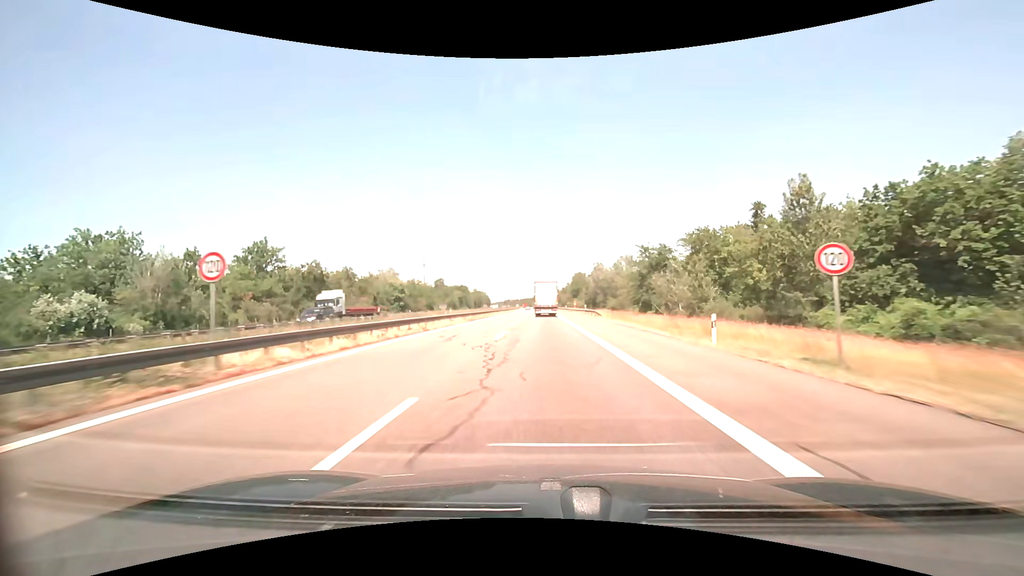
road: motorway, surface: asphalt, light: Day
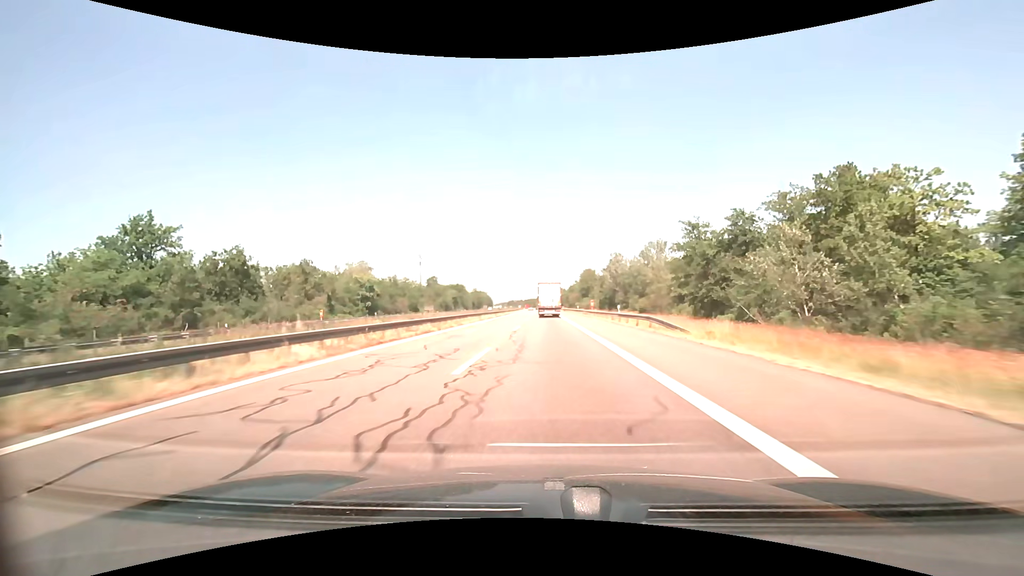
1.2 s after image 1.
(-0.1, +27.2) m; 0°
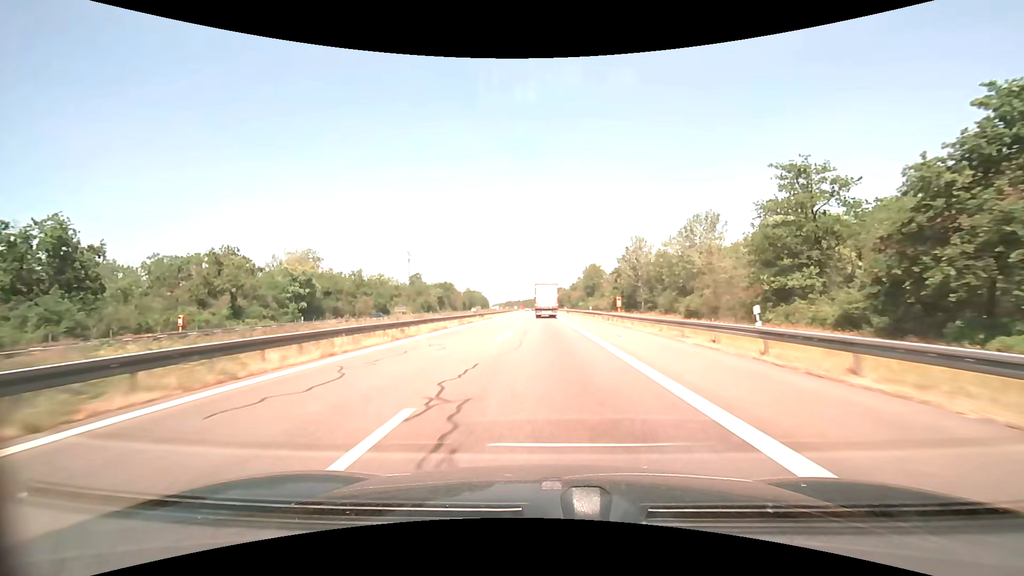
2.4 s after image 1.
(0.0, +27.3) m; 0°
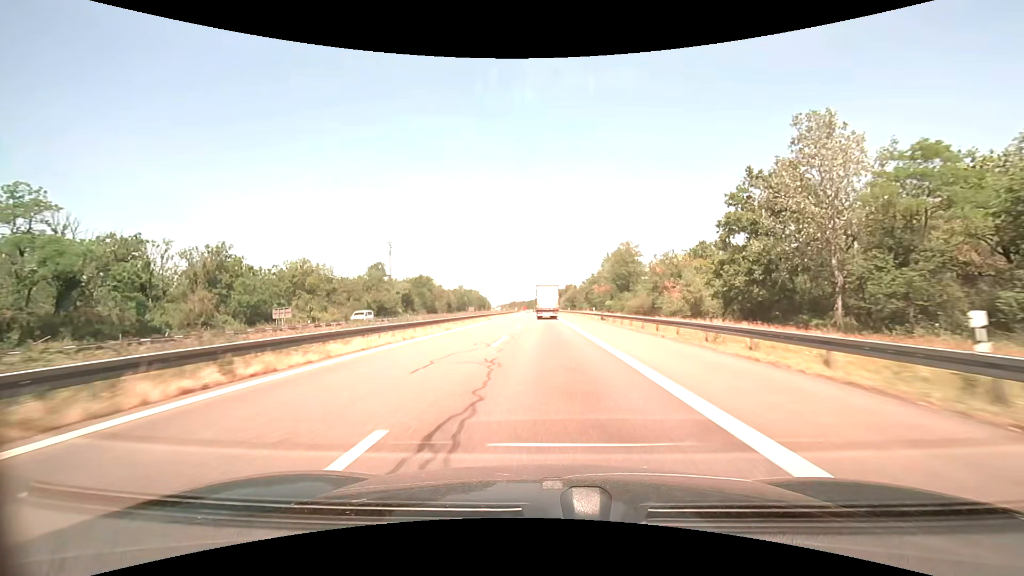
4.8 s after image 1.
(-0.2, +55.1) m; -1°
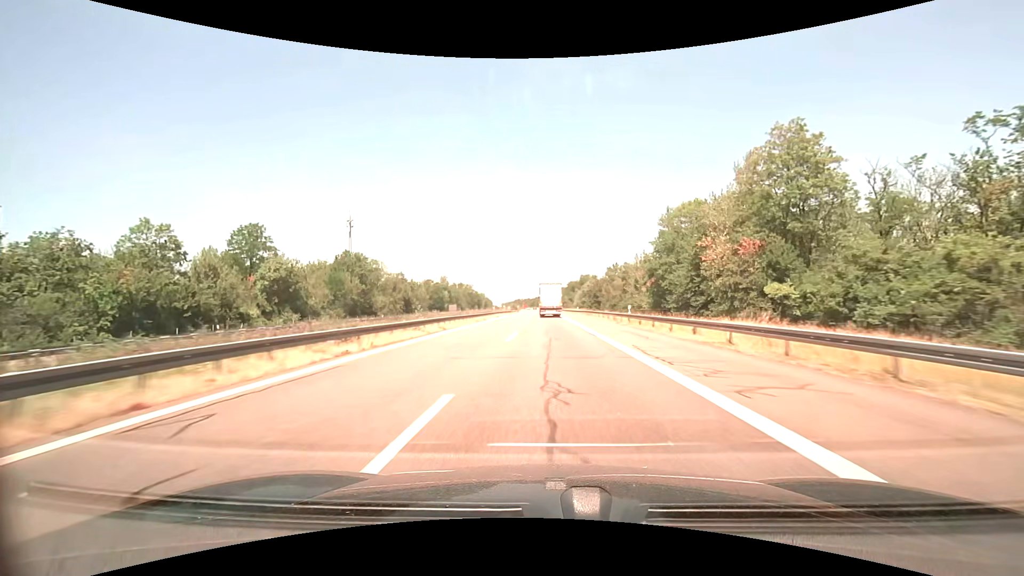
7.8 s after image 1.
(-0.7, +69.7) m; -1°
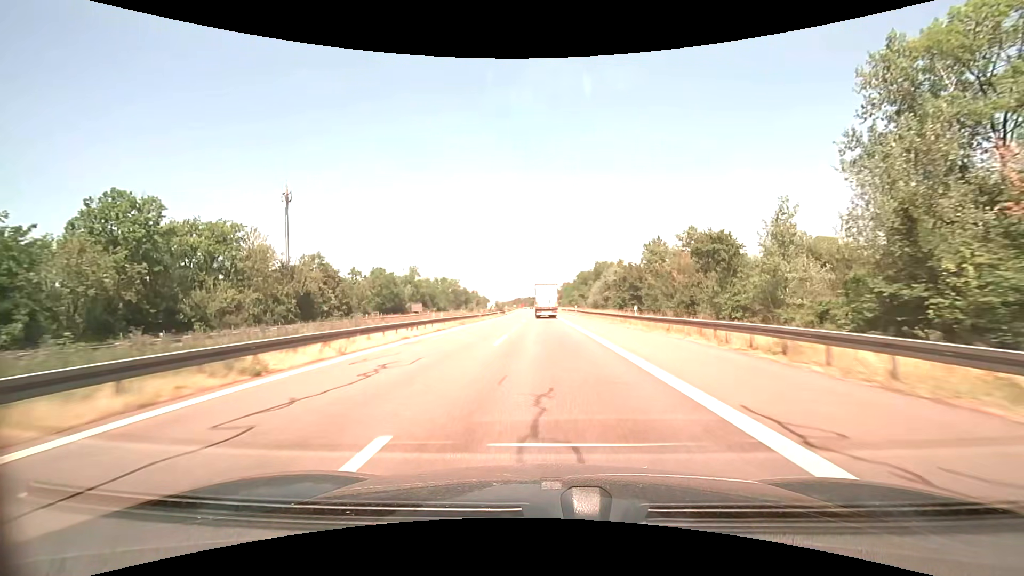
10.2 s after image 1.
(+0.1, +56.4) m; 0°
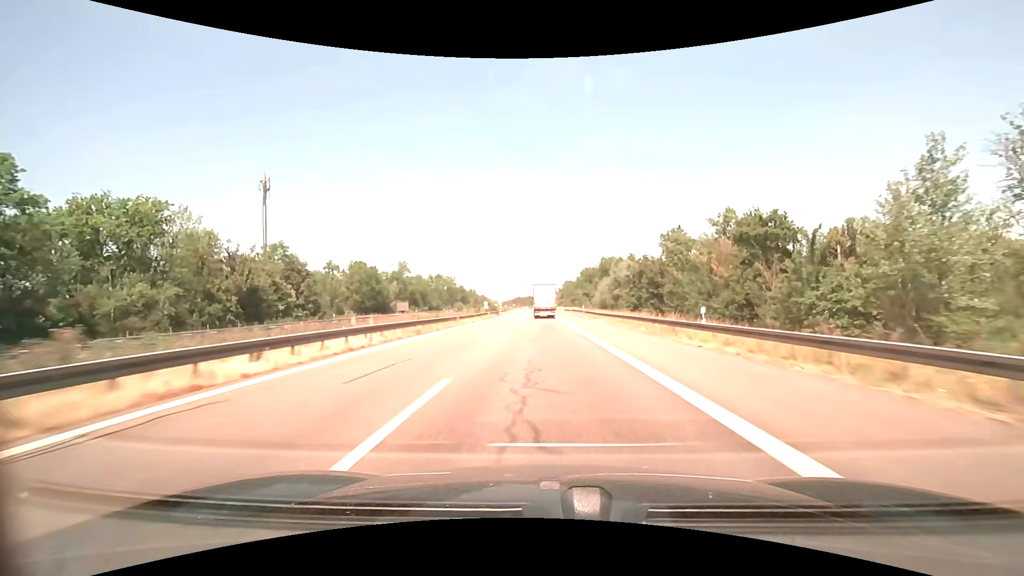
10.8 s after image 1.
(0.0, +14.1) m; 0°
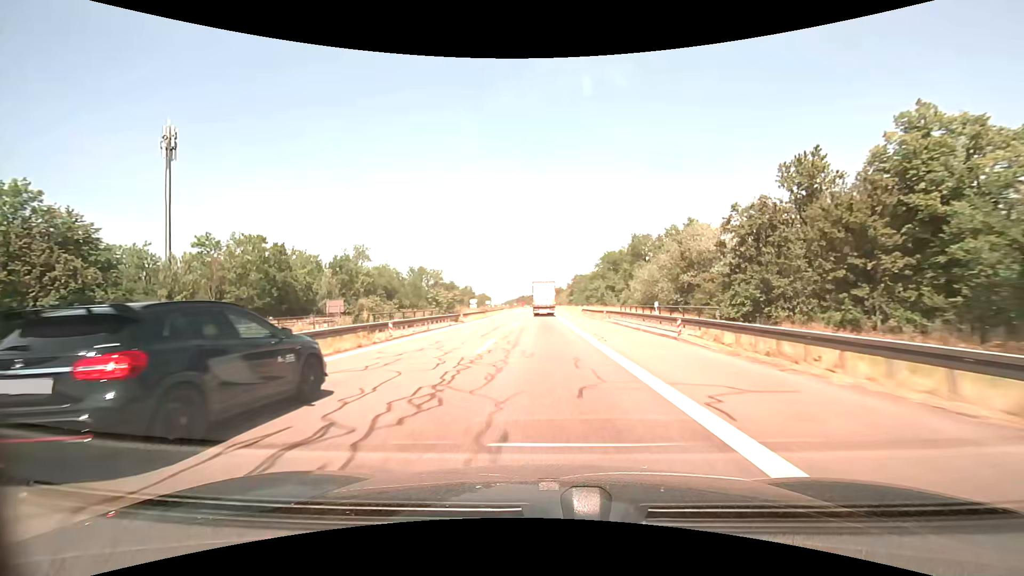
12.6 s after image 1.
(0.0, +42.2) m; 0°
(0, +10) (0, +20) (0, +30) (0, +40) (0, +50) (-1, +60) (-1, +70) (-1, +80) (-1, +90) (-1, +100) m
